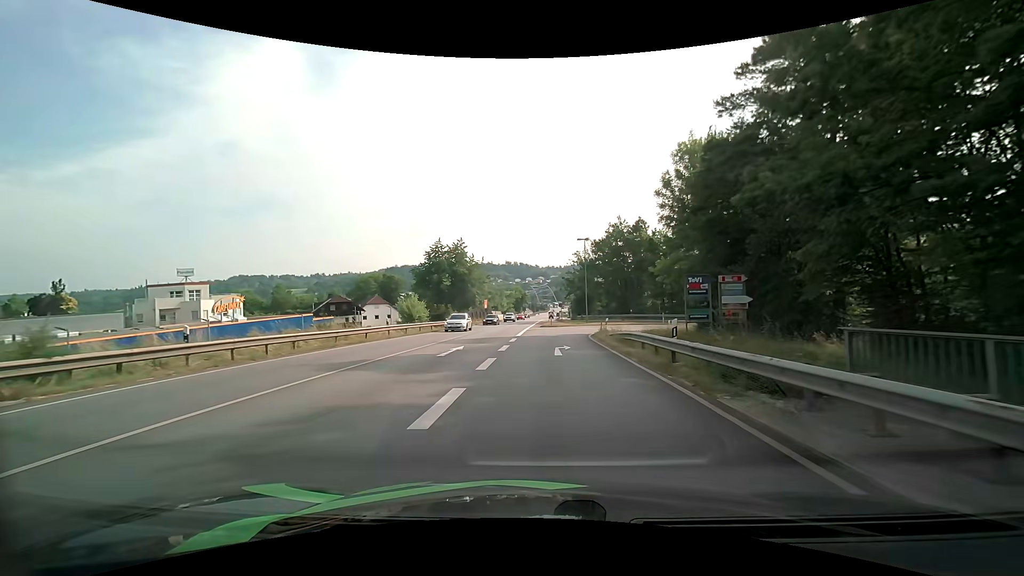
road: primary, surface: asphalt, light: Day
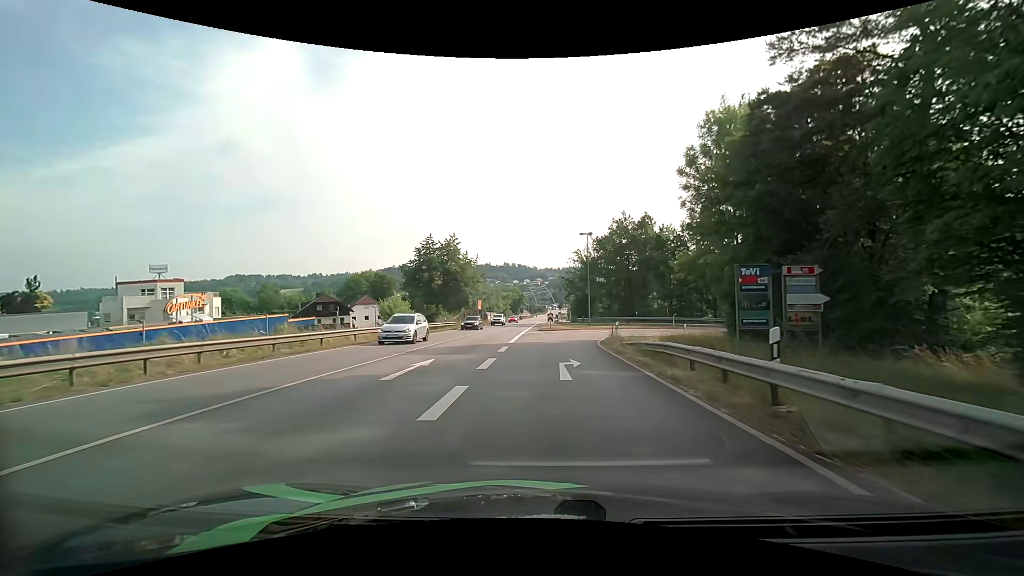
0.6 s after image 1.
(0.0, +5.5) m; 0°
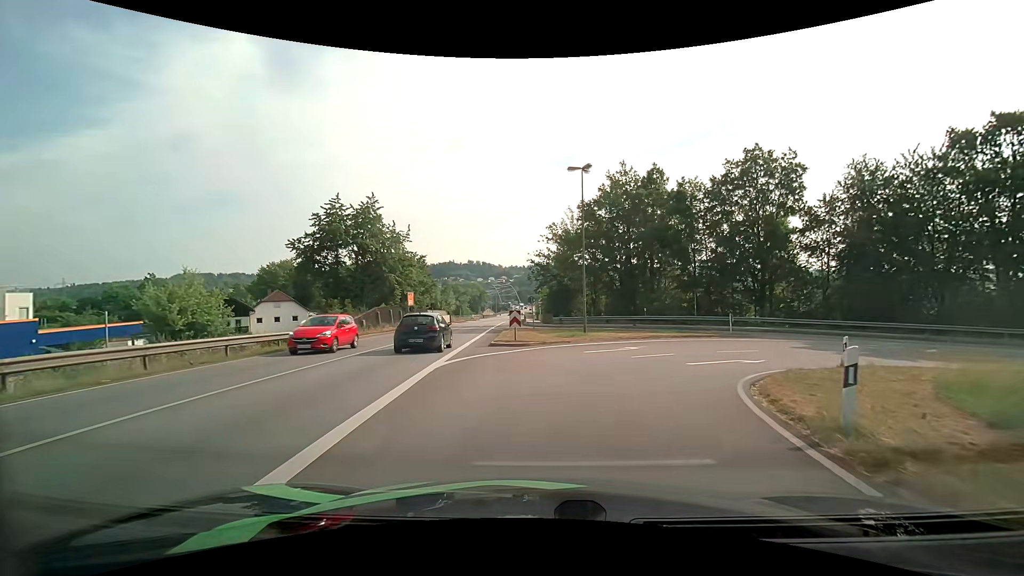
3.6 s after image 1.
(+0.5, +23.7) m; +4°
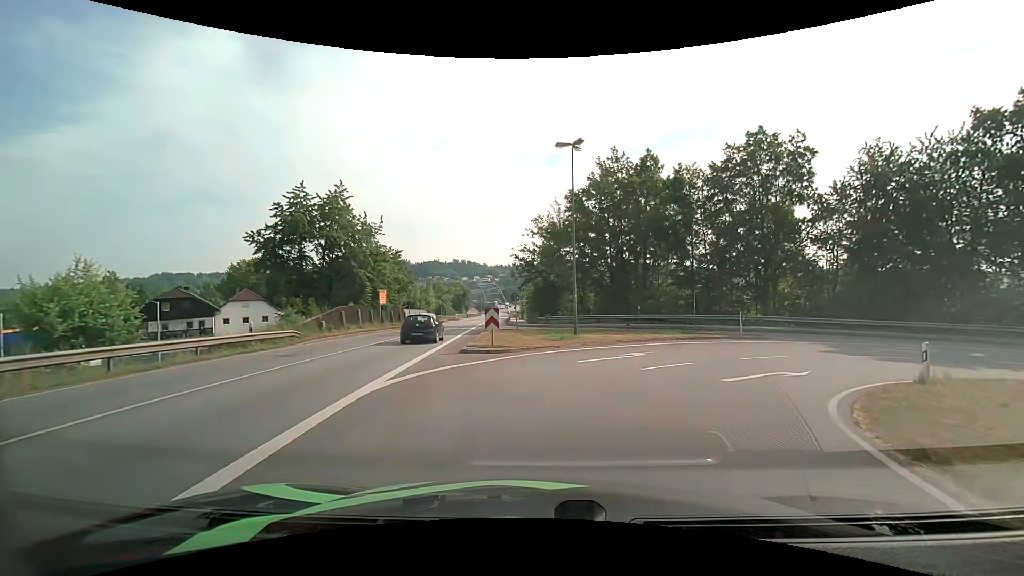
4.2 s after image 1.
(+0.1, +4.1) m; +1°
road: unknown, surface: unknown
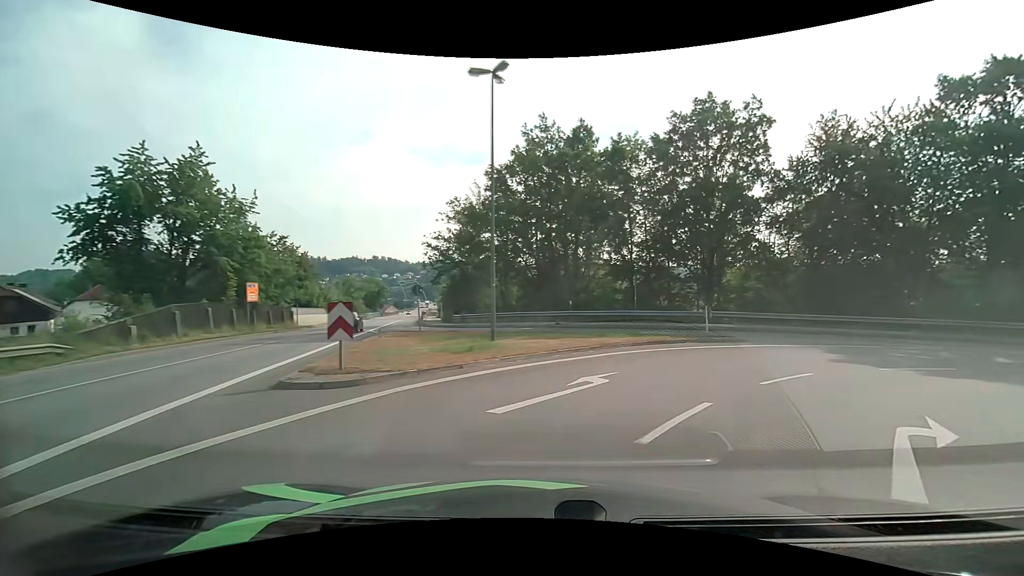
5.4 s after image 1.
(+0.5, +7.6) m; +8°
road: primary_link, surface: asphalt
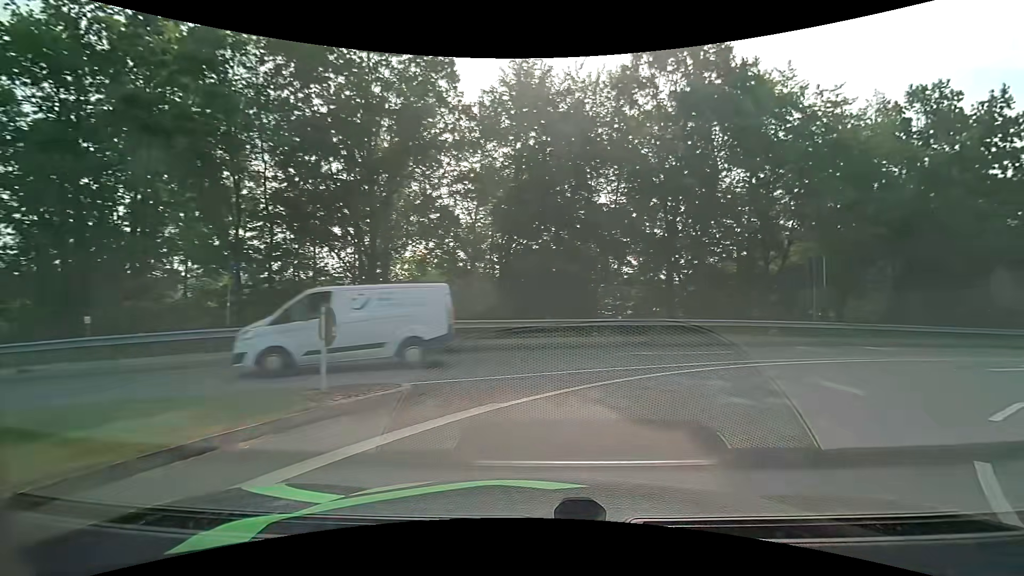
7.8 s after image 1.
(+4.3, +13.7) m; +36°
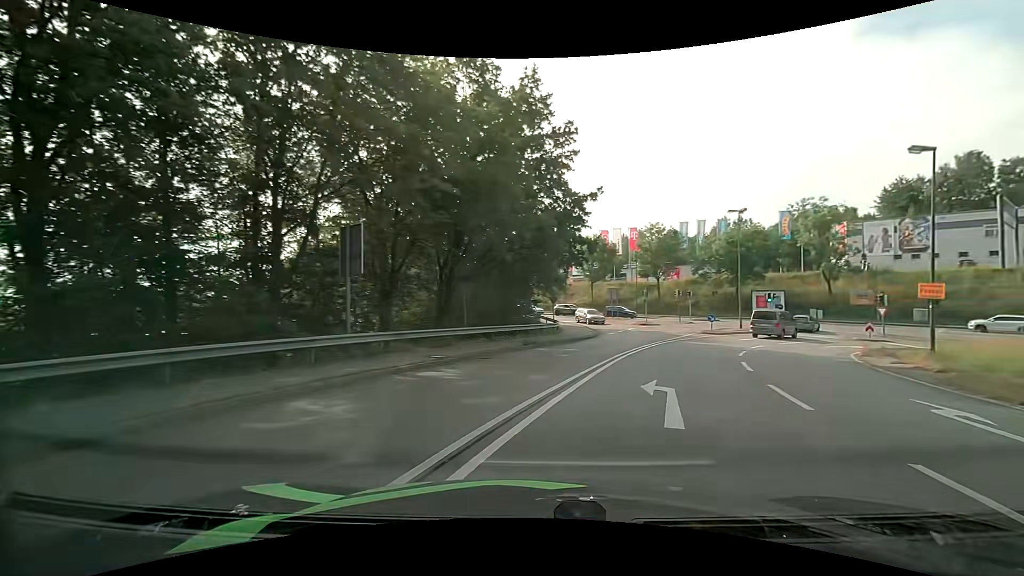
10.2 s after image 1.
(+5.8, +13.0) m; +47°
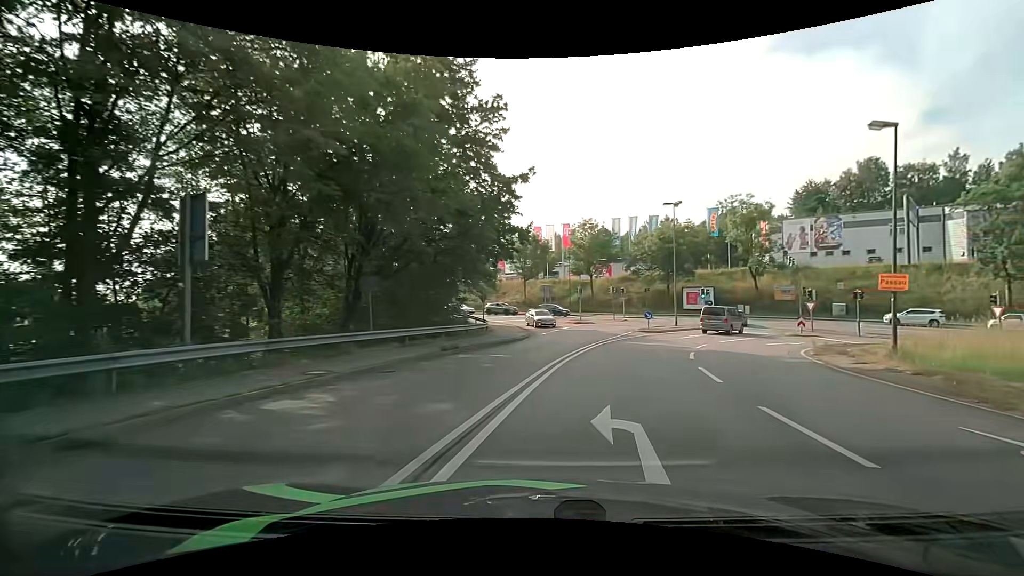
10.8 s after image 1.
(+0.2, +3.7) m; +7°
(+1, +10) (+4, +19) (+8, +29) (+14, +37) (+19, +45) (+19, +55) (+13, +63) (+4, +68) (-4, +73) (-13, +77) m
